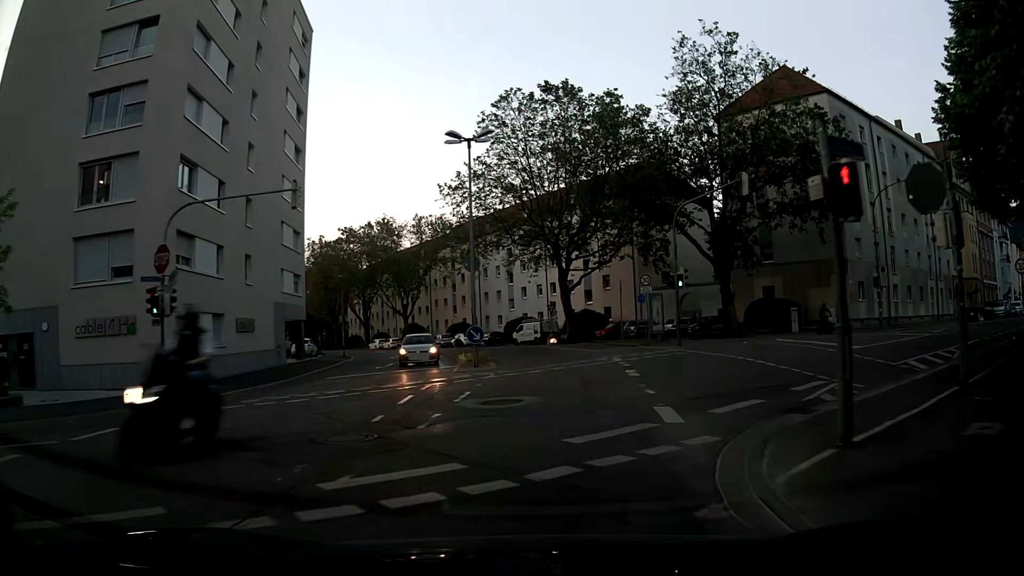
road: secondary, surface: asphalt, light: Day
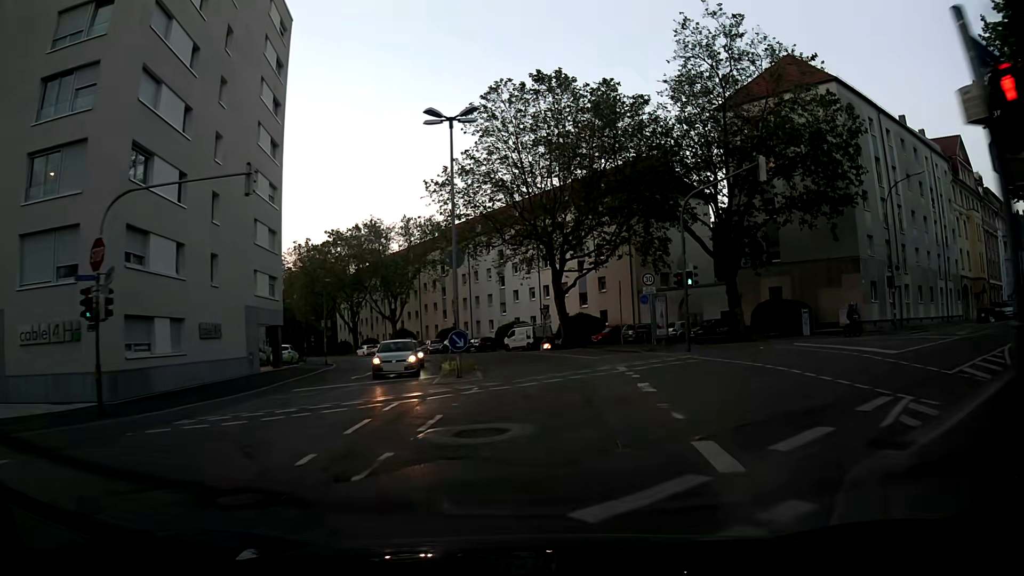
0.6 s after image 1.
(0.0, +3.1) m; 0°
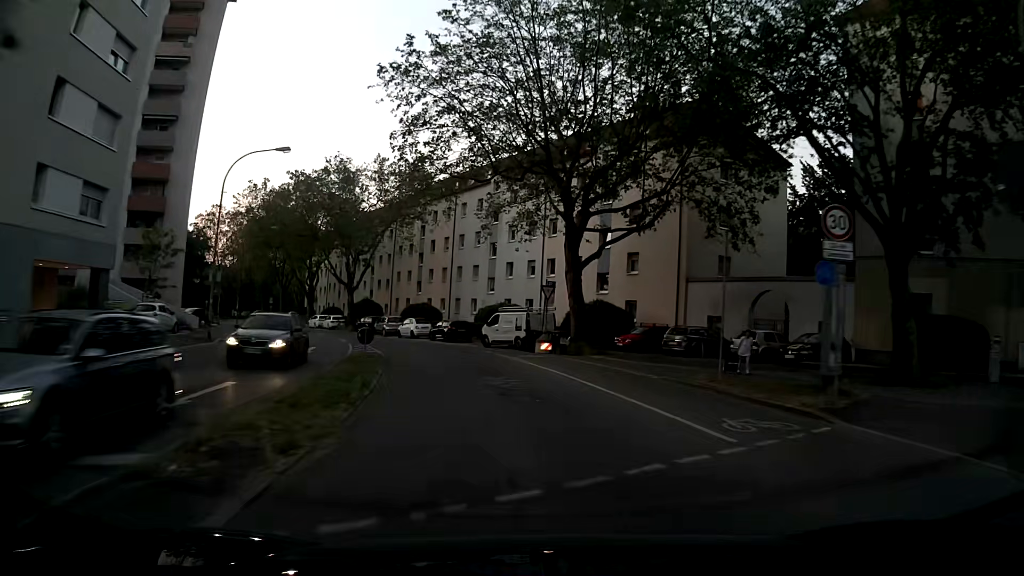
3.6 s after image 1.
(0.0, +19.0) m; 0°
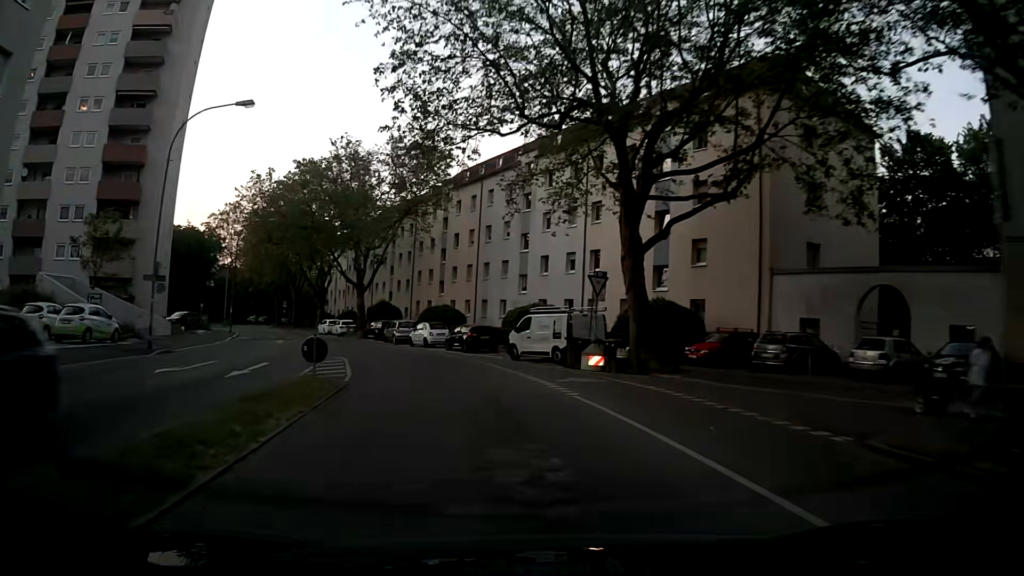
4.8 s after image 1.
(-0.1, +9.0) m; -2°
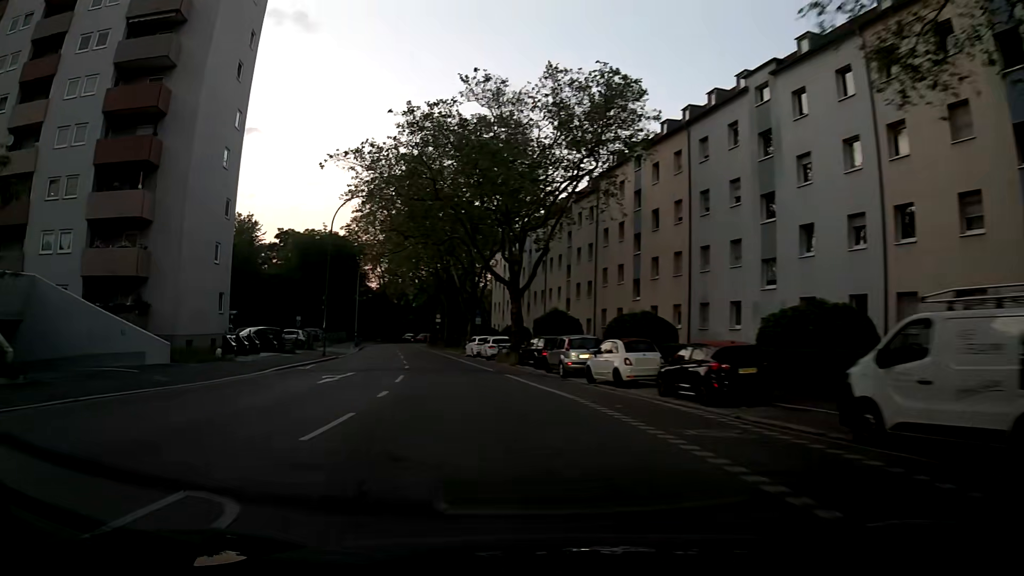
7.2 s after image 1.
(-2.5, +18.6) m; -14°
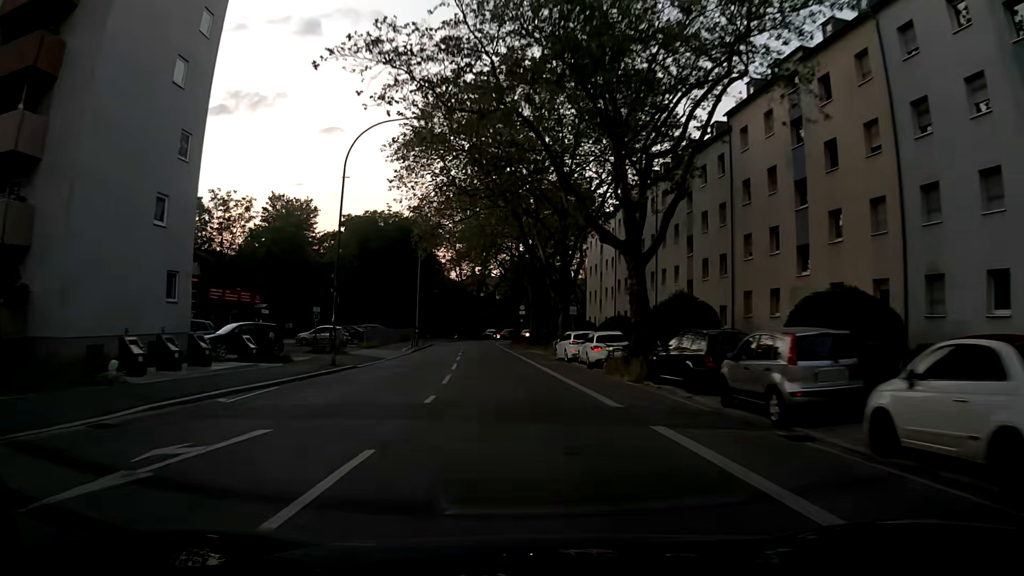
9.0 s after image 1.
(-1.6, +14.5) m; -10°
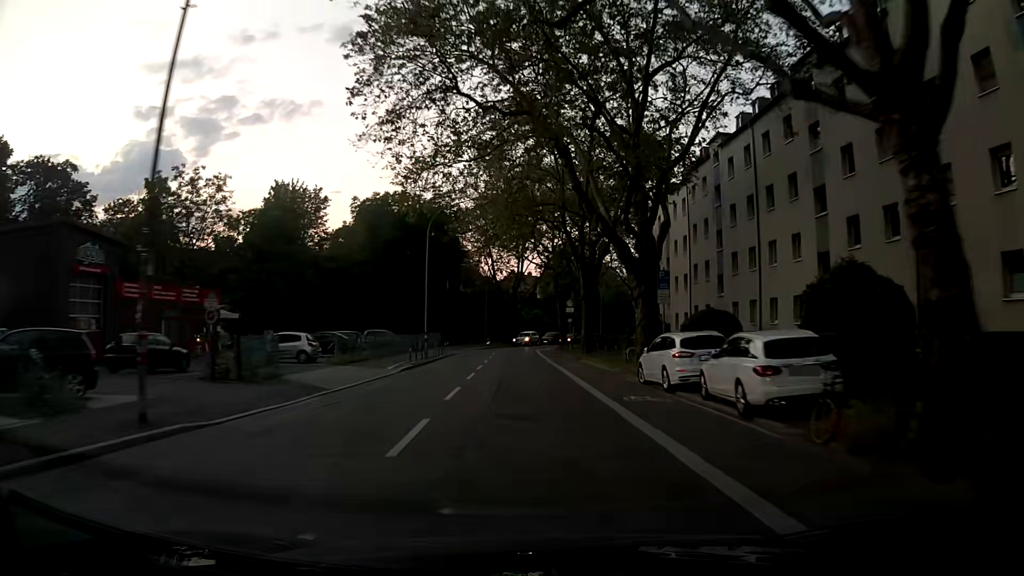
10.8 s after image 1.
(-0.2, +15.9) m; -2°
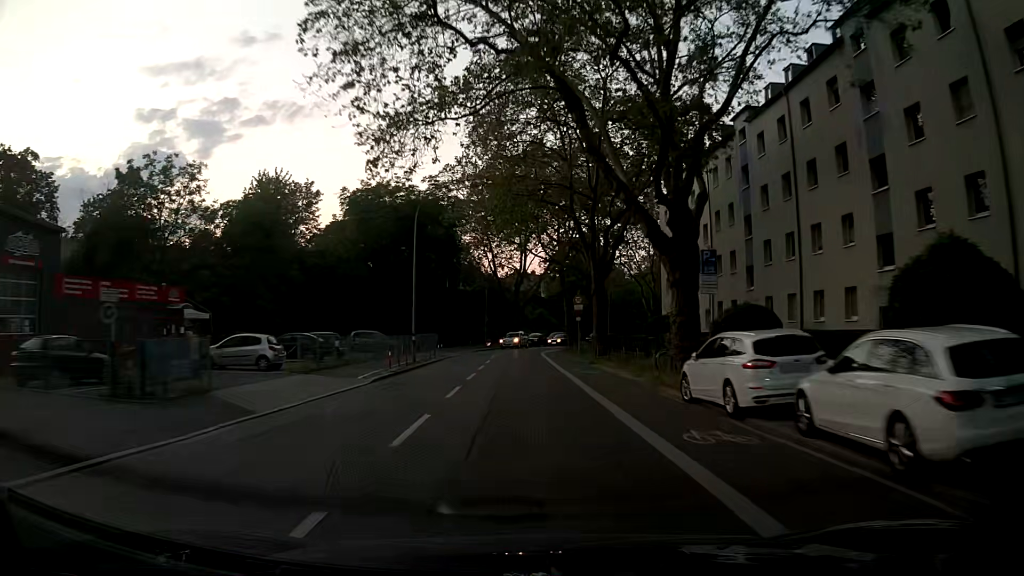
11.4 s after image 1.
(0.0, +5.5) m; +1°
(0, +10) (-1, +20) (-1, +30) (-2, +40) (-2, +50) (-2, +60) (+1, +70) (+5, +79) (+10, +88) (+14, +96) m
